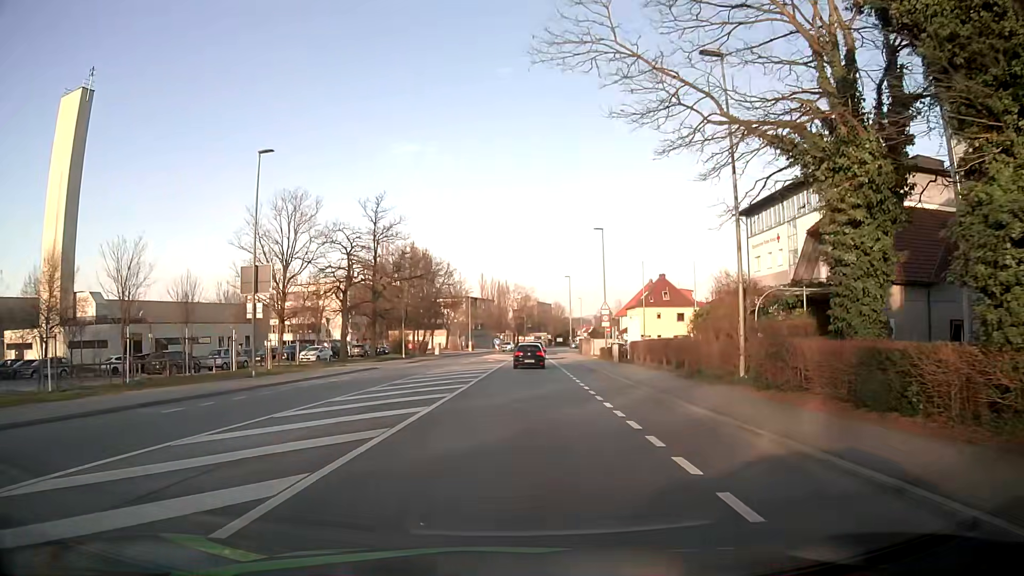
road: tertiary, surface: asphalt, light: Day
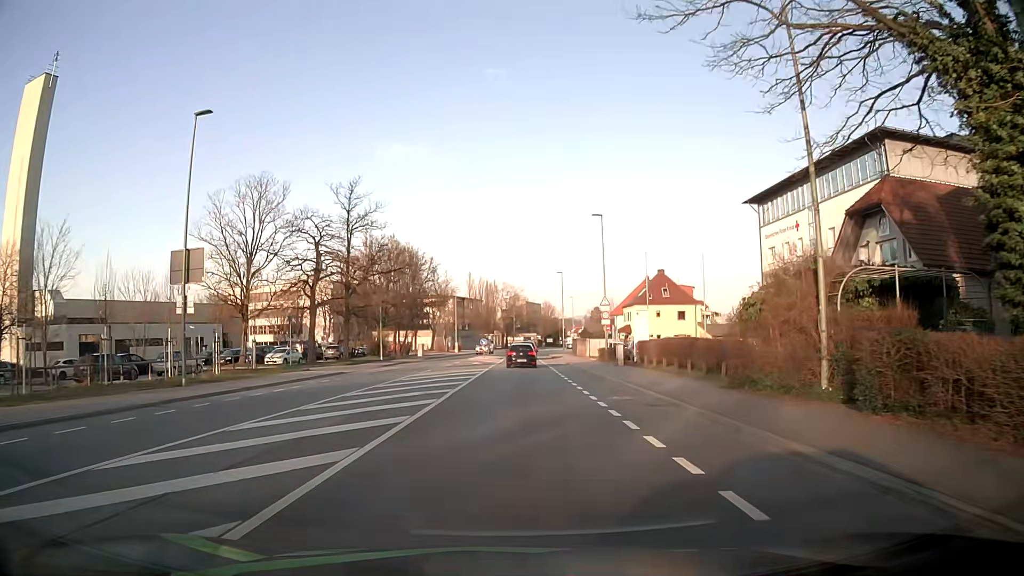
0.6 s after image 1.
(0.0, +6.0) m; 0°
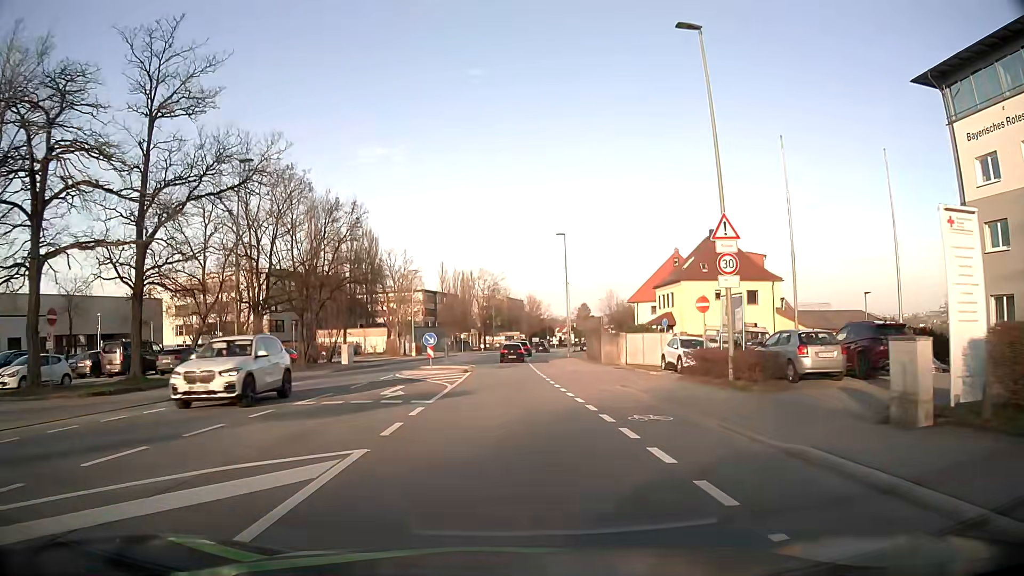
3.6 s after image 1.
(+0.5, +29.7) m; +2°
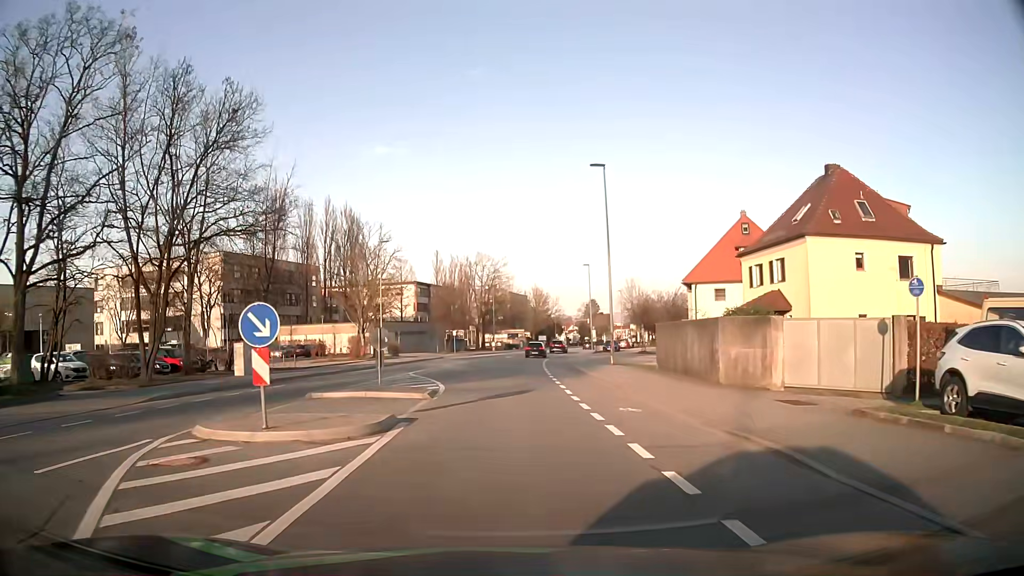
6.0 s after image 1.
(-0.1, +21.6) m; 0°
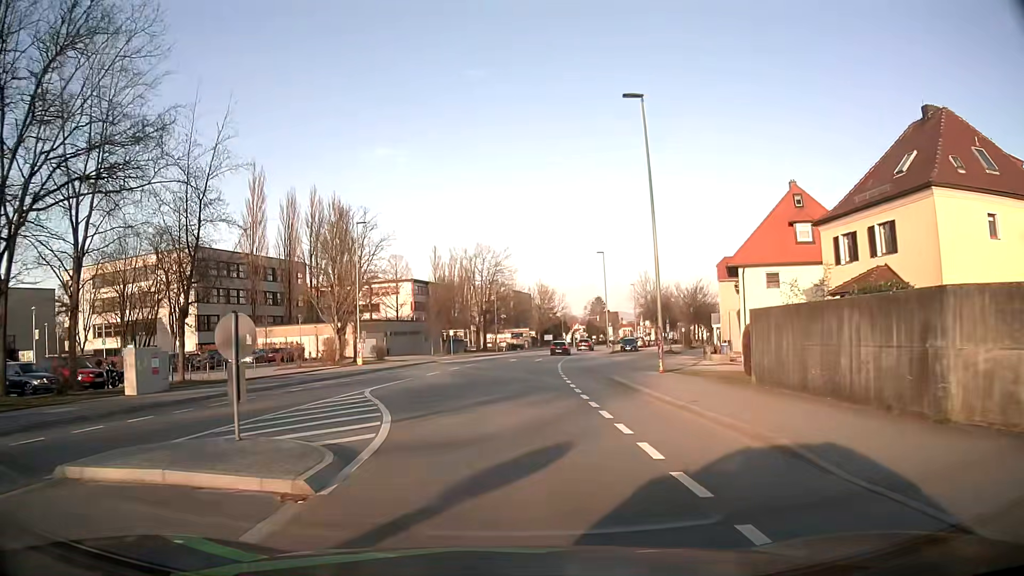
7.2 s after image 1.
(0.0, +10.1) m; 0°
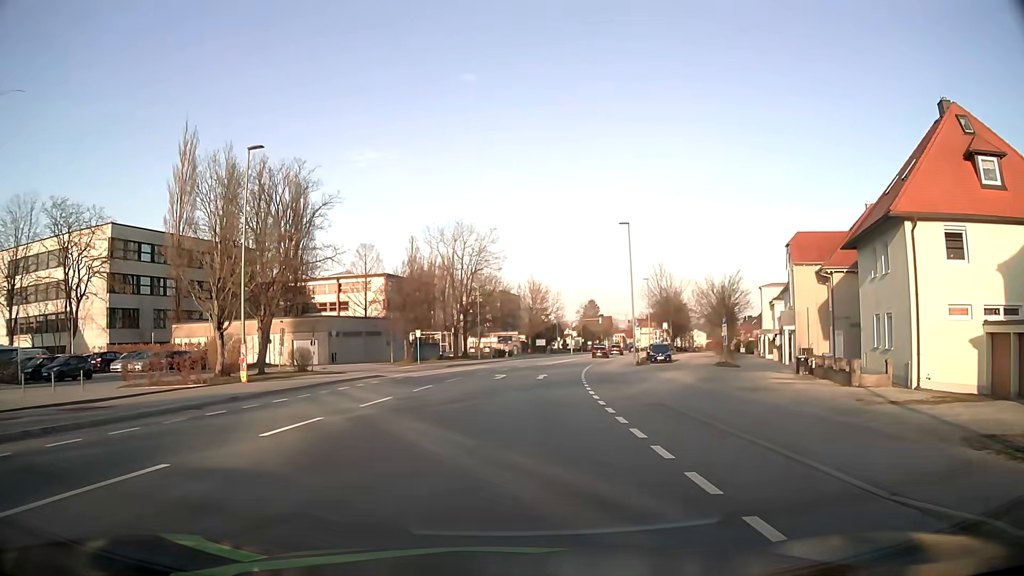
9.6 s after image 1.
(0.0, +19.8) m; +1°
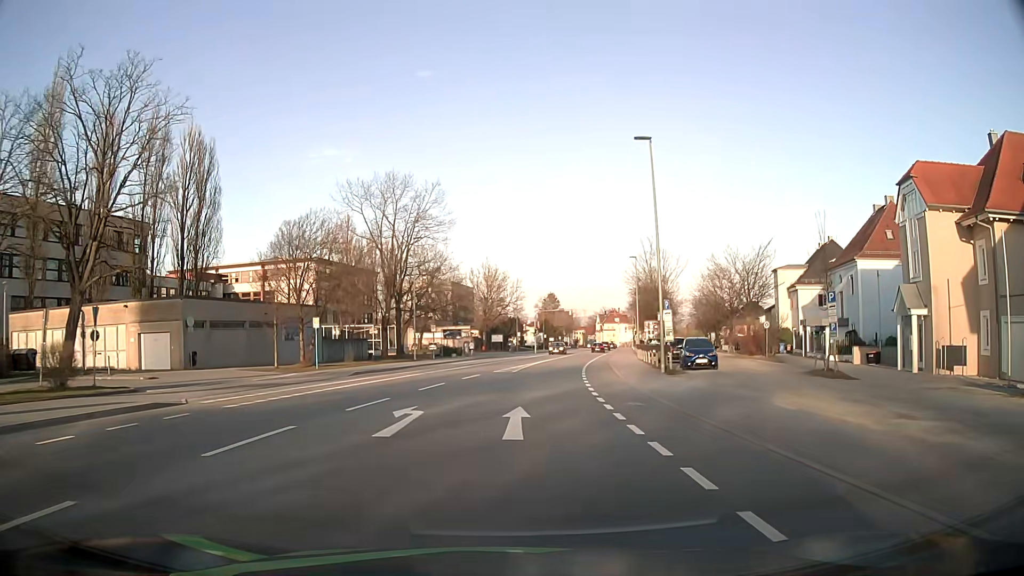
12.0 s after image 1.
(+0.6, +20.2) m; +4°
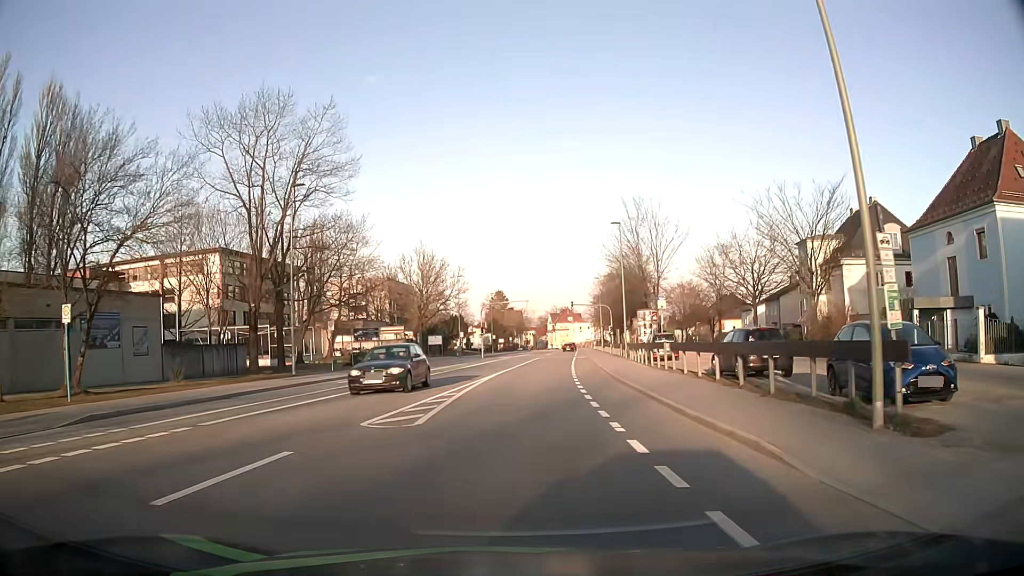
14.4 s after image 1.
(+1.0, +20.3) m; +5°
(0, +10) (0, +20) (+1, +30) (+2, +40) (+3, +50) (+4, +60) (+5, +70) (+6, +80) (+7, +90) (+8, +100) m
